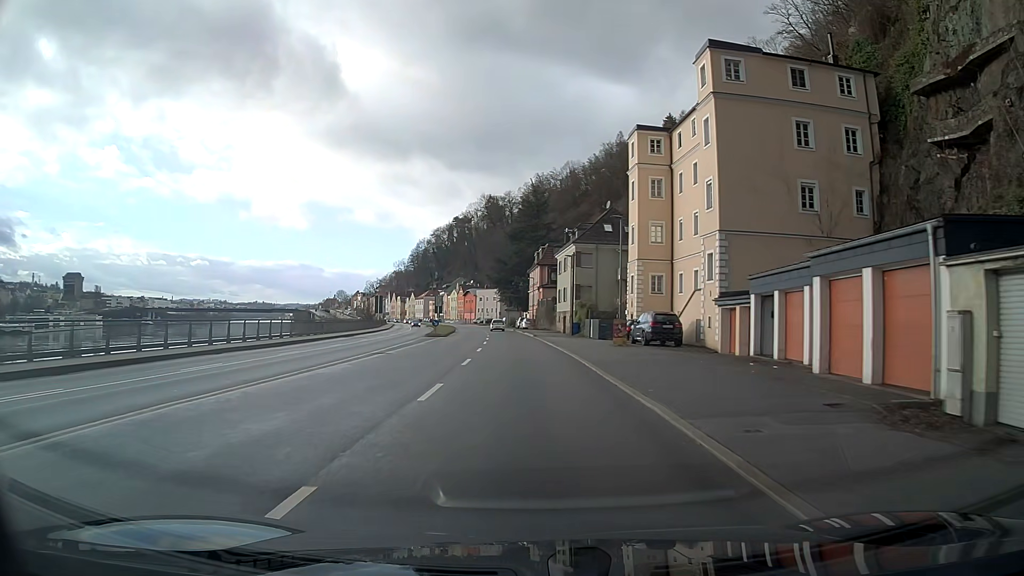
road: primary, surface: asphalt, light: Day
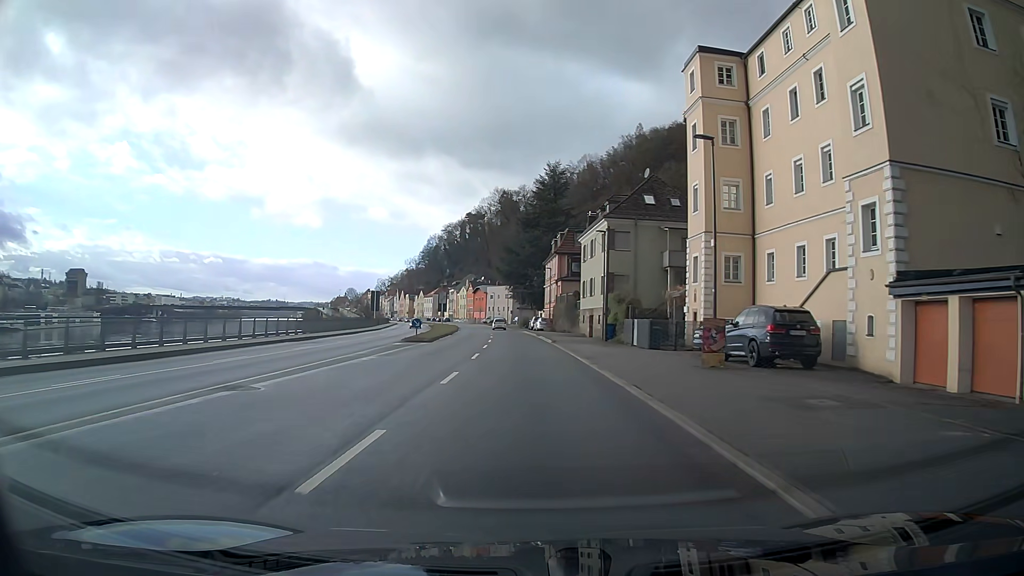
(-0.2, +15.3) m; -1°
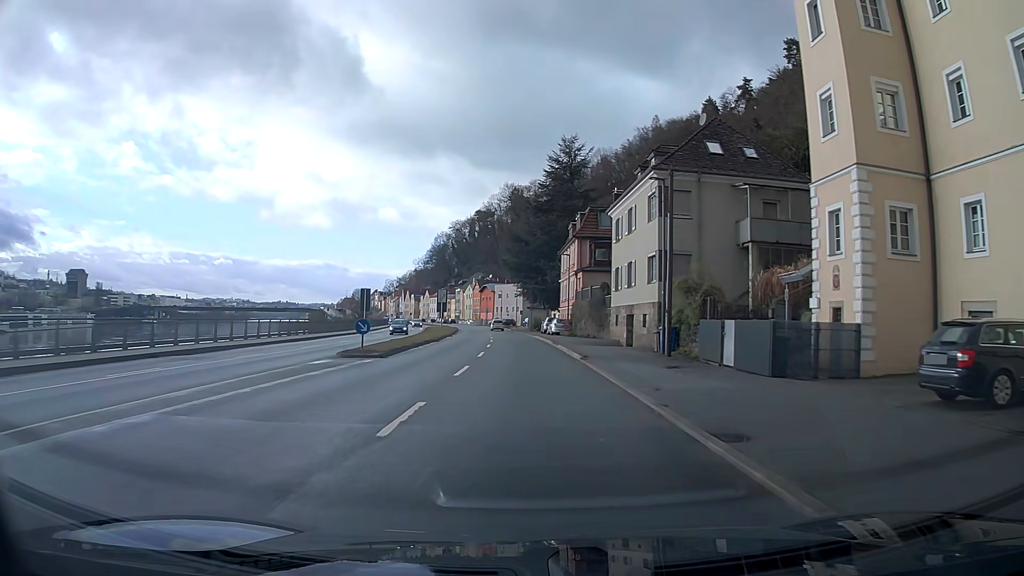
(-0.1, +15.3) m; -1°
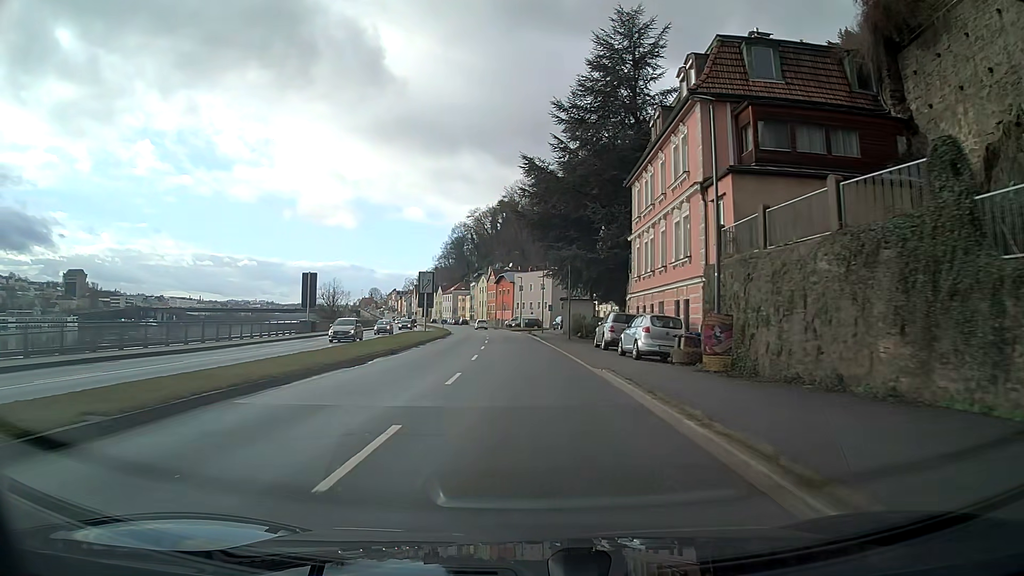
(-0.8, +38.3) m; -3°
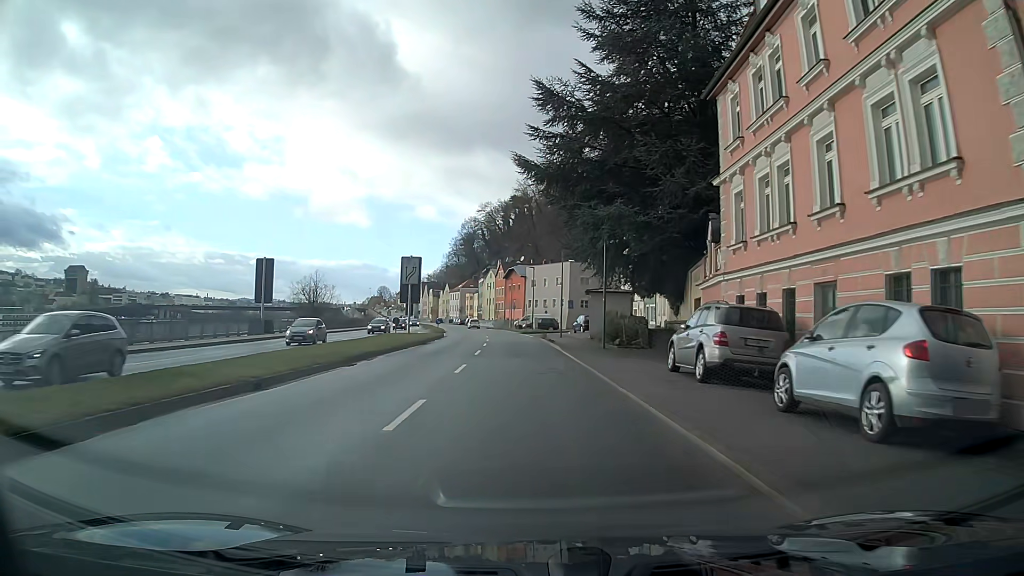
(-0.2, +15.3) m; -1°
(0, +10) (0, +20) (0, +30) (-1, +40) (-1, +50) (-2, +60) (-3, +70) (-5, +80) (-6, +90) (-8, +100) m
